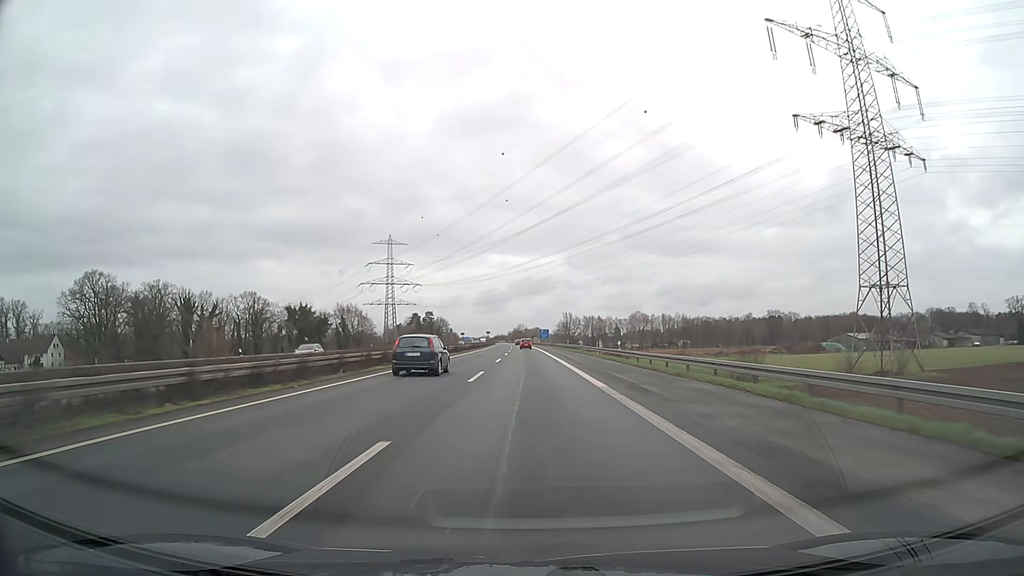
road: motorway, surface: asphalt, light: Day
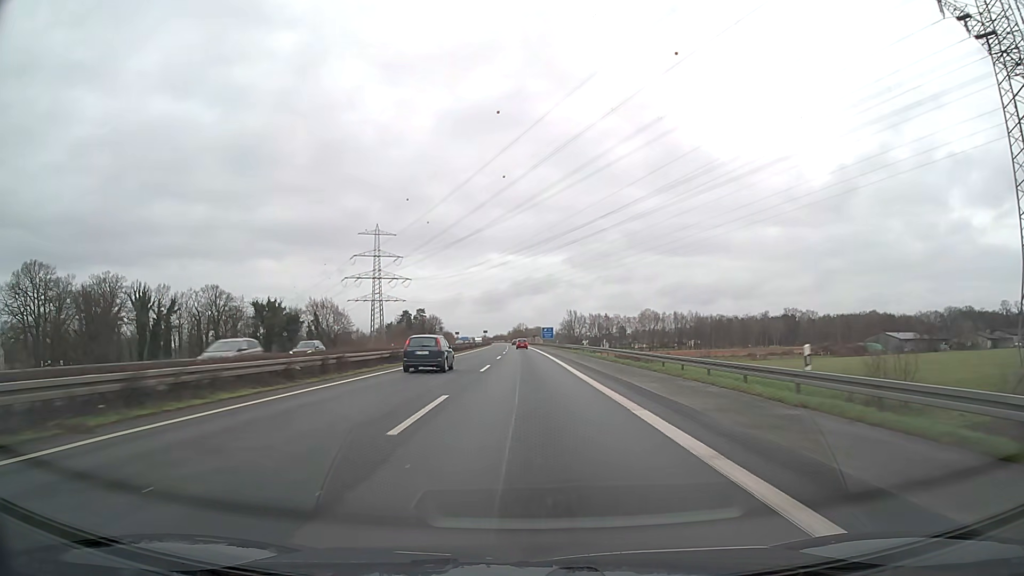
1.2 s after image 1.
(0.0, +31.6) m; 0°
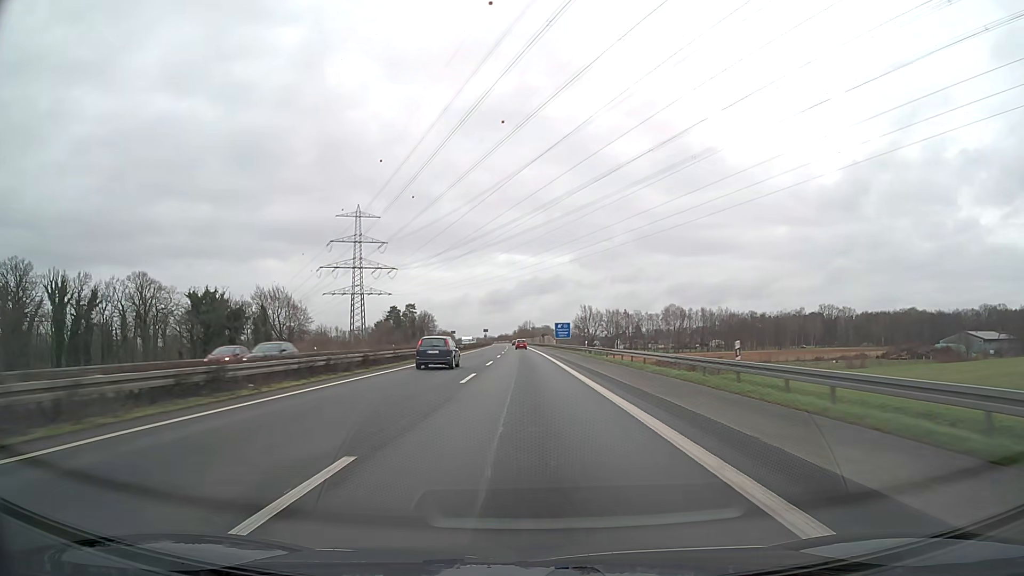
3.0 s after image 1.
(-0.1, +47.4) m; -1°
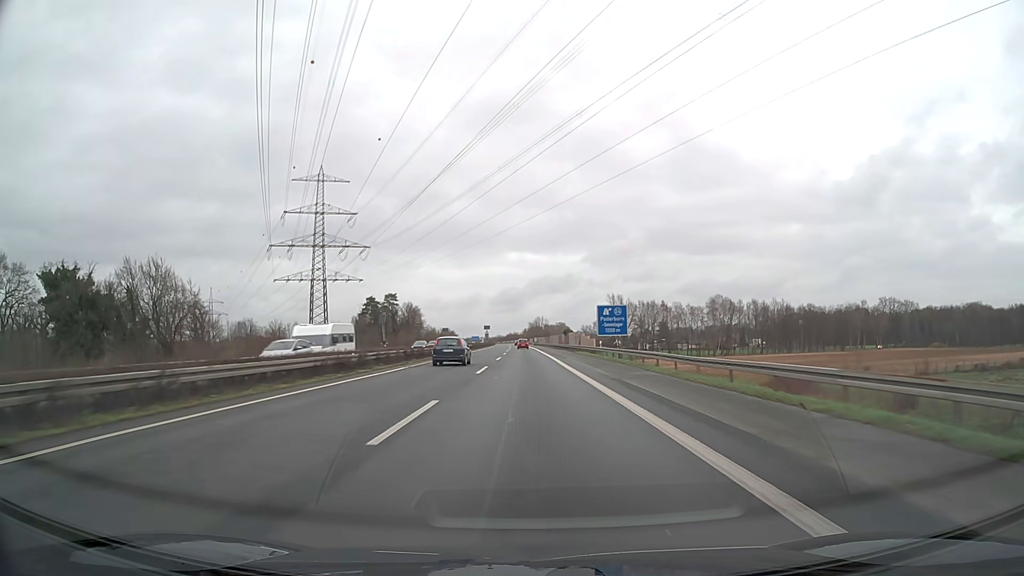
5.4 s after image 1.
(-0.6, +63.2) m; -1°
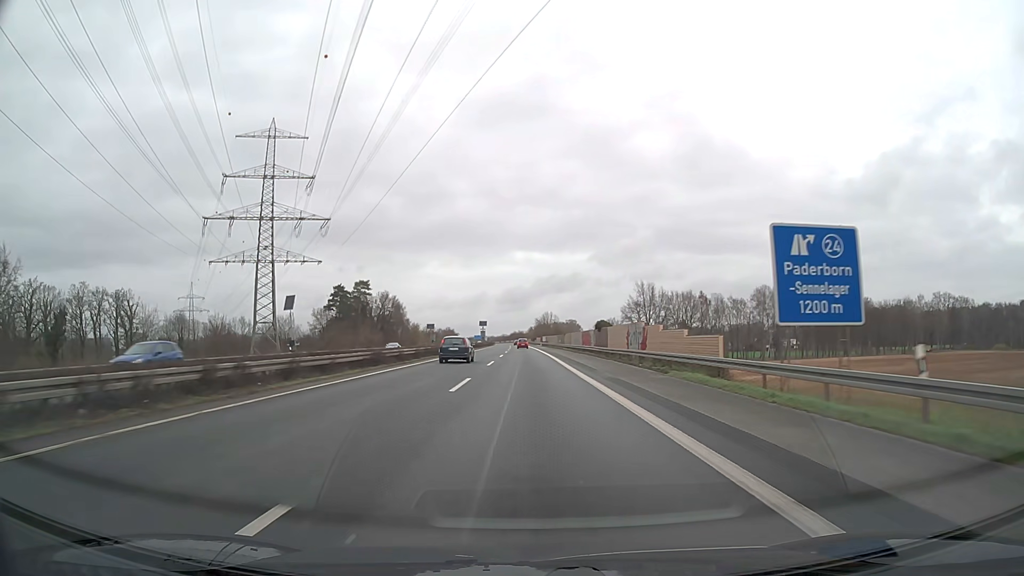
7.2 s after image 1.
(-0.2, +47.4) m; -1°
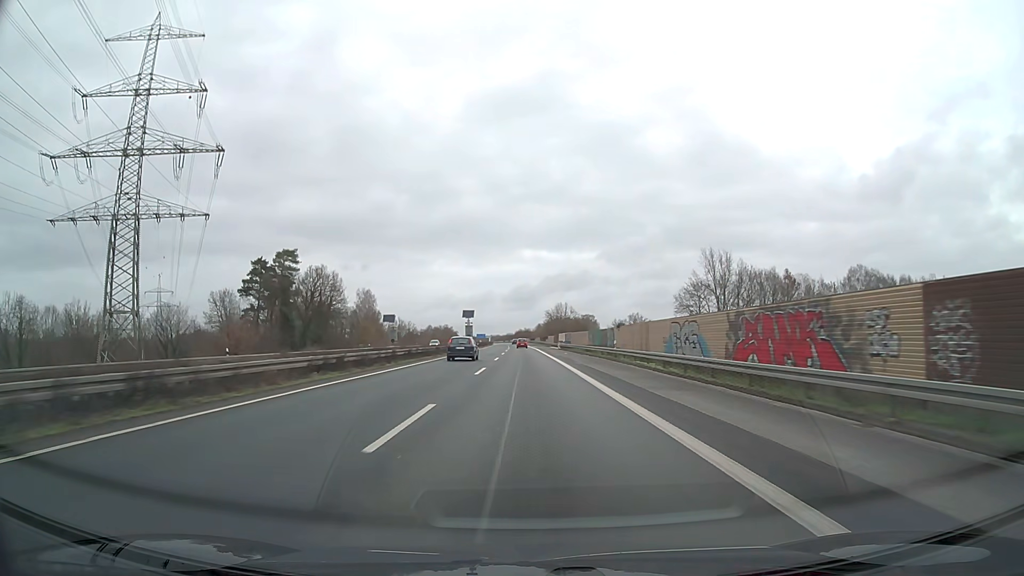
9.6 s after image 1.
(-0.4, +63.2) m; -1°
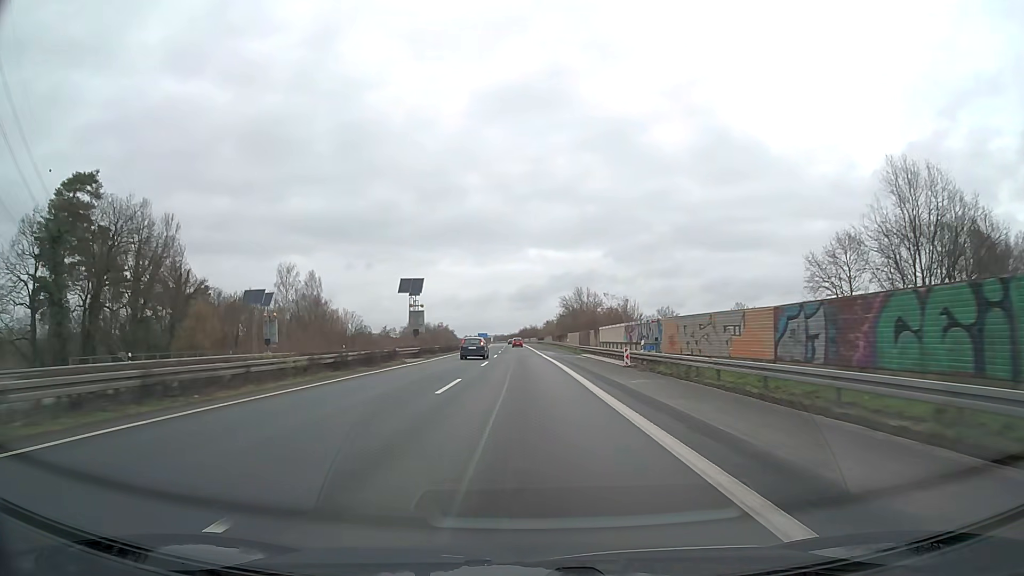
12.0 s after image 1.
(-0.2, +63.2) m; 0°
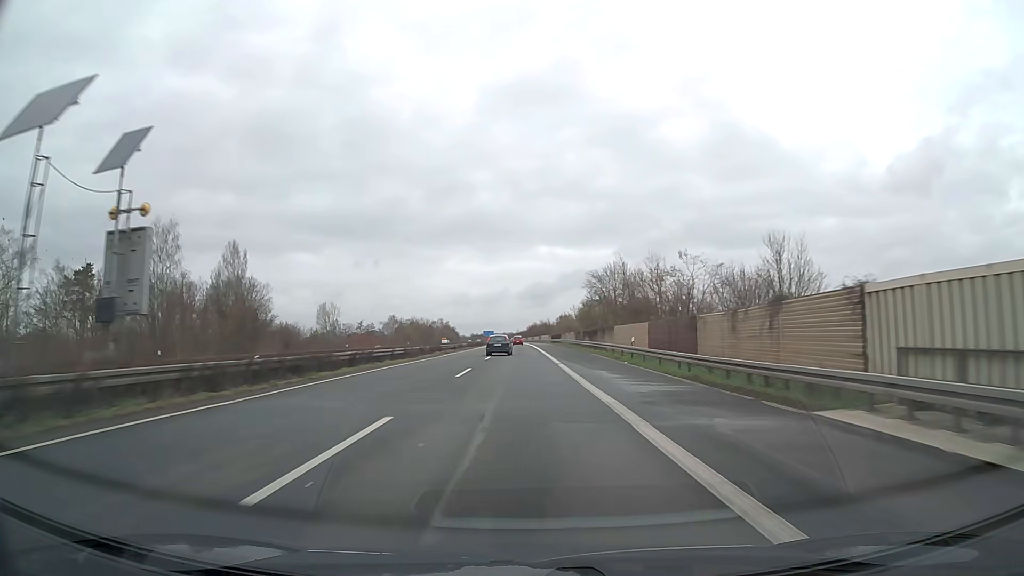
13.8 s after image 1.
(-0.4, +47.4) m; -1°
(0, +10) (0, +20) (0, +30) (0, +40) (0, +50) (-1, +60) (-1, +70) (-1, +80) (-1, +90) (-2, +100) m
